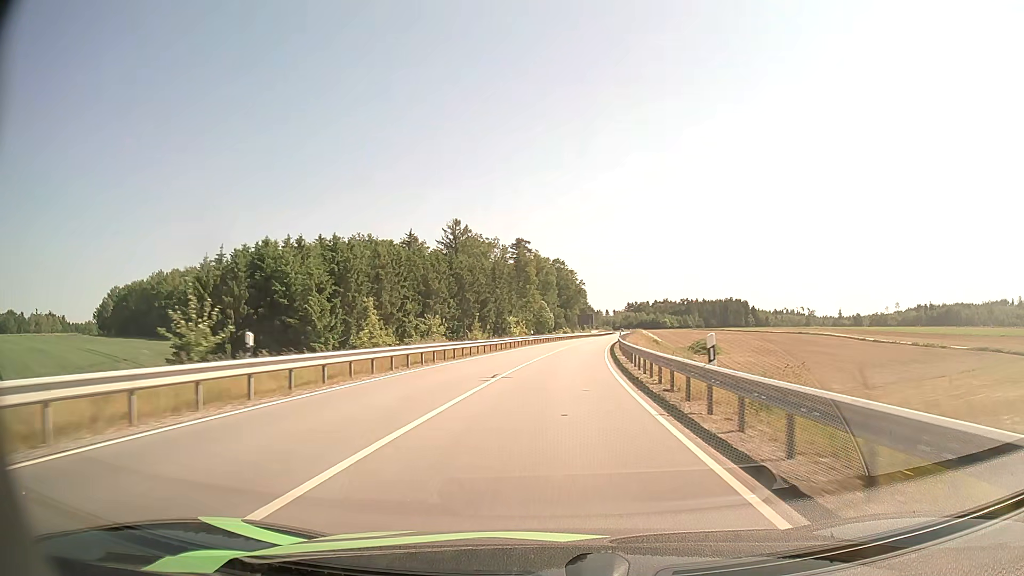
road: secondary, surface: asphalt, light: Day
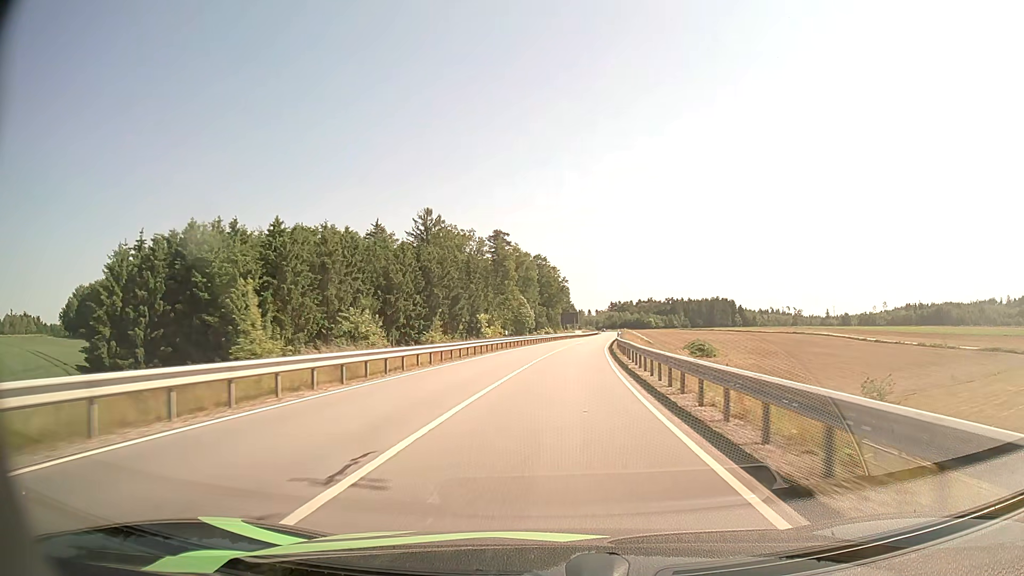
(+0.2, +13.4) m; +2°
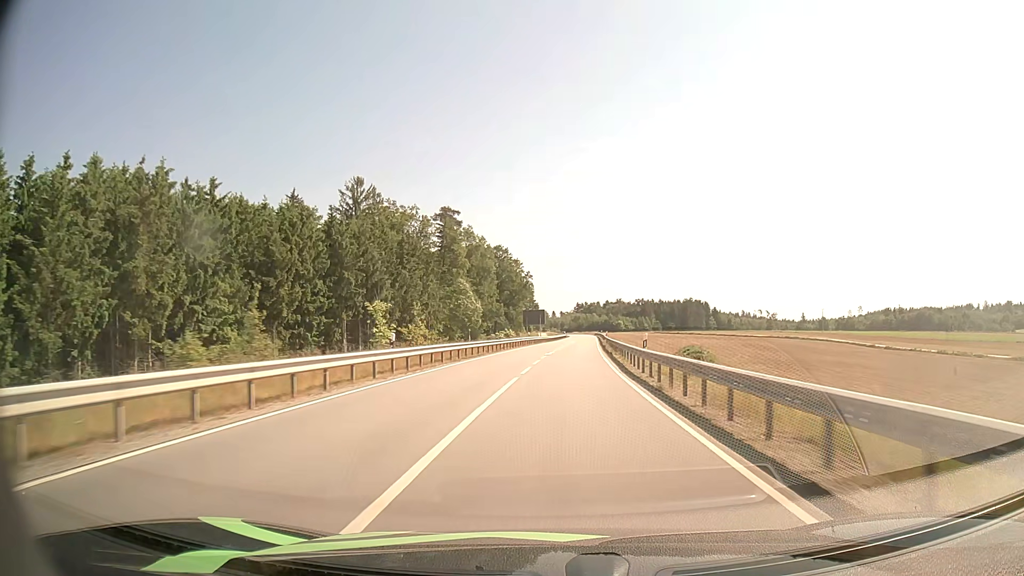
(+0.7, +27.9) m; +3°
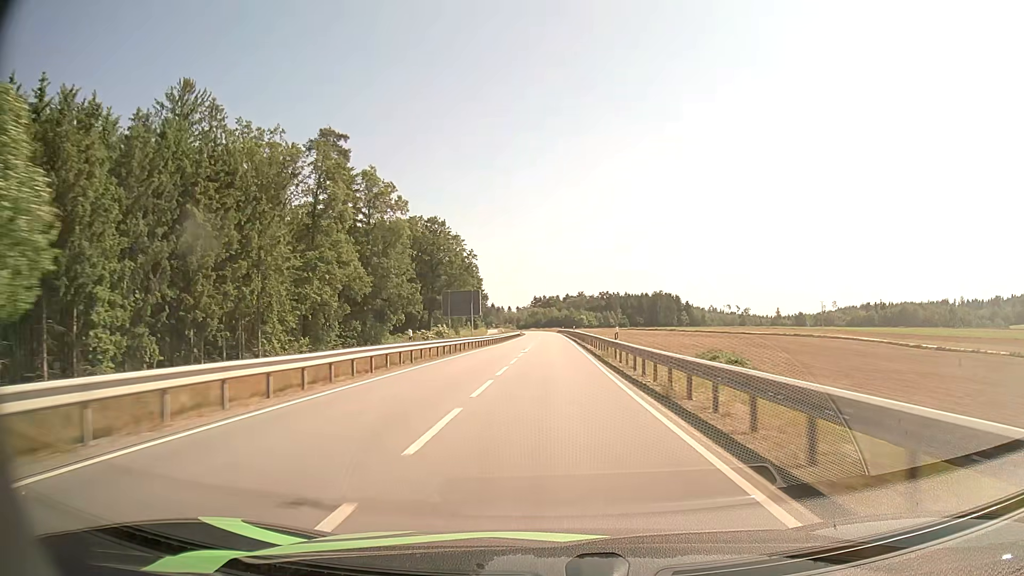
(+1.8, +44.6) m; +4°
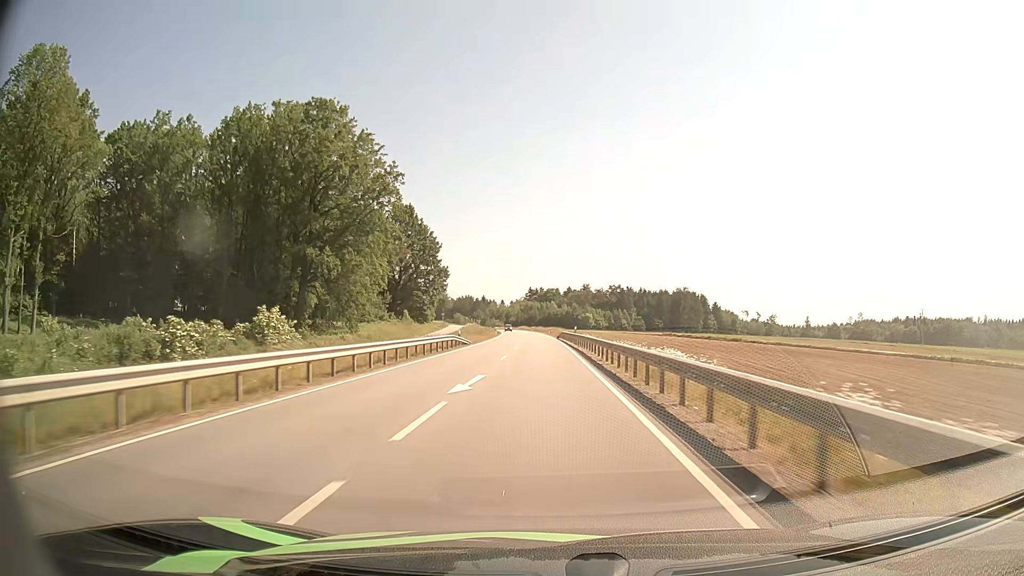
(+0.6, +77.4) m; 0°
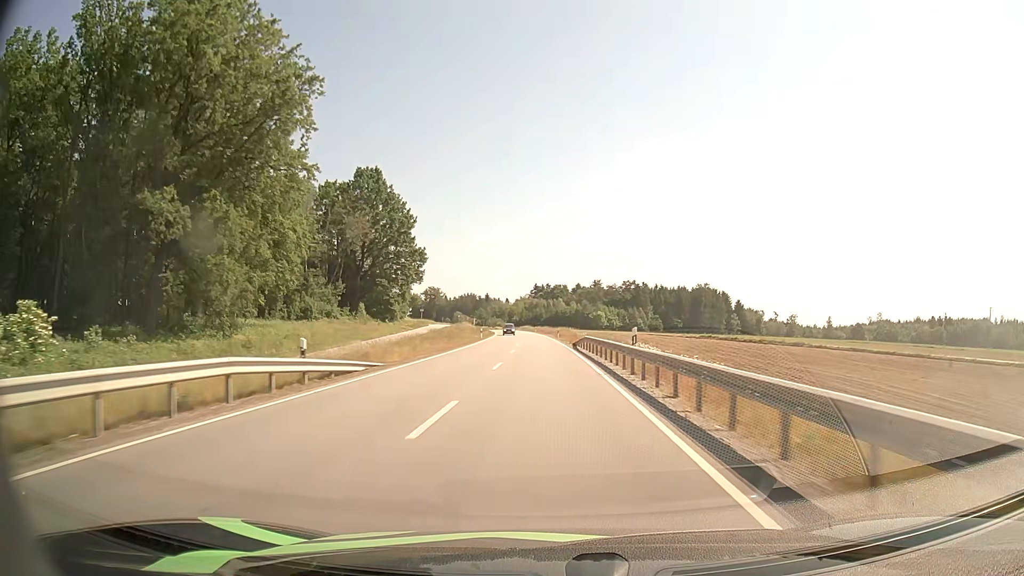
(-0.2, +30.8) m; -1°
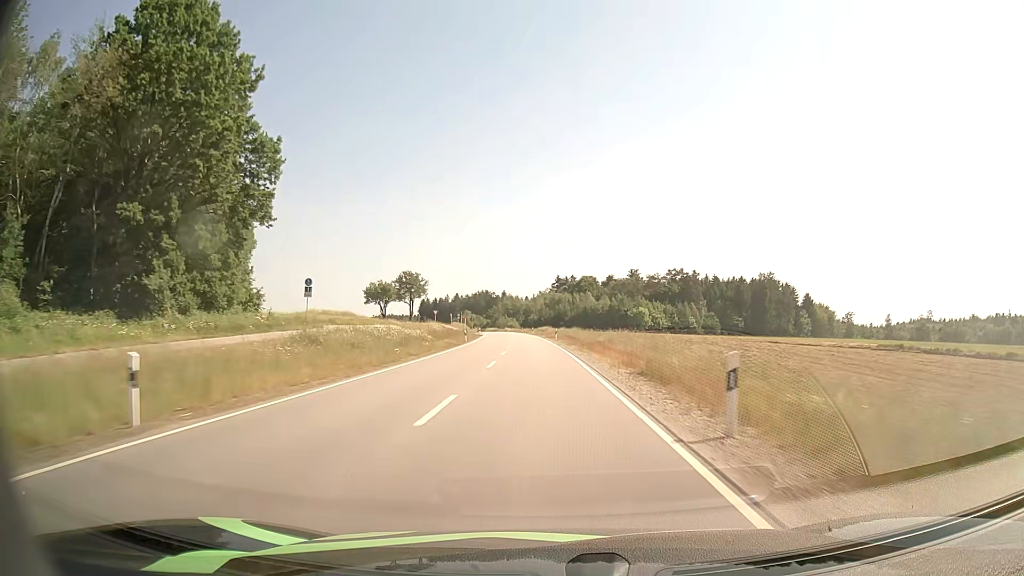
(-0.8, +61.2) m; -2°
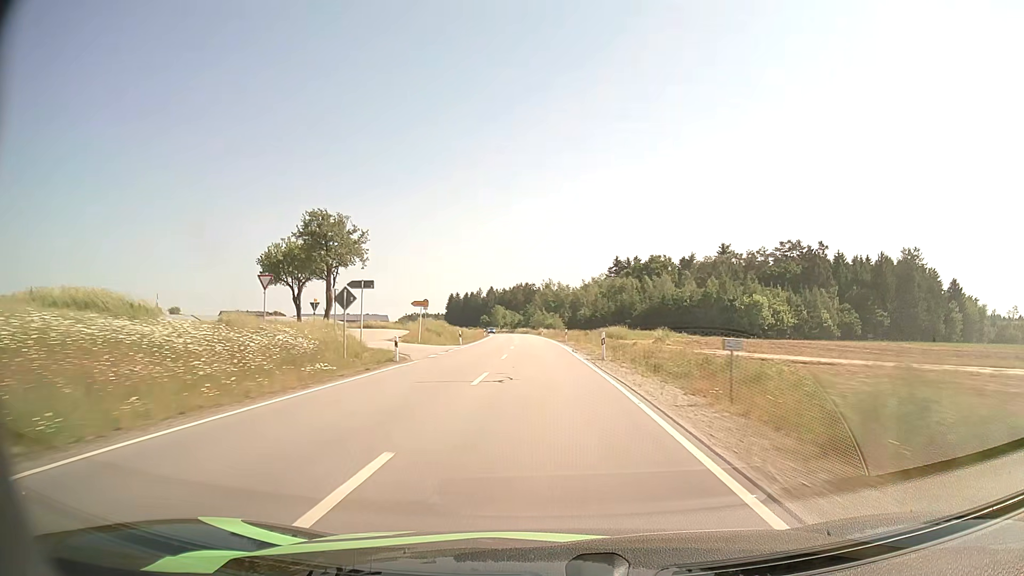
(-2.5, +75.1) m; -4°
(0, +10) (0, +20) (0, +30) (-1, +40) (-1, +50) (-1, +60) (-2, +70) (-2, +80) (-3, +90) (-4, +100) m
